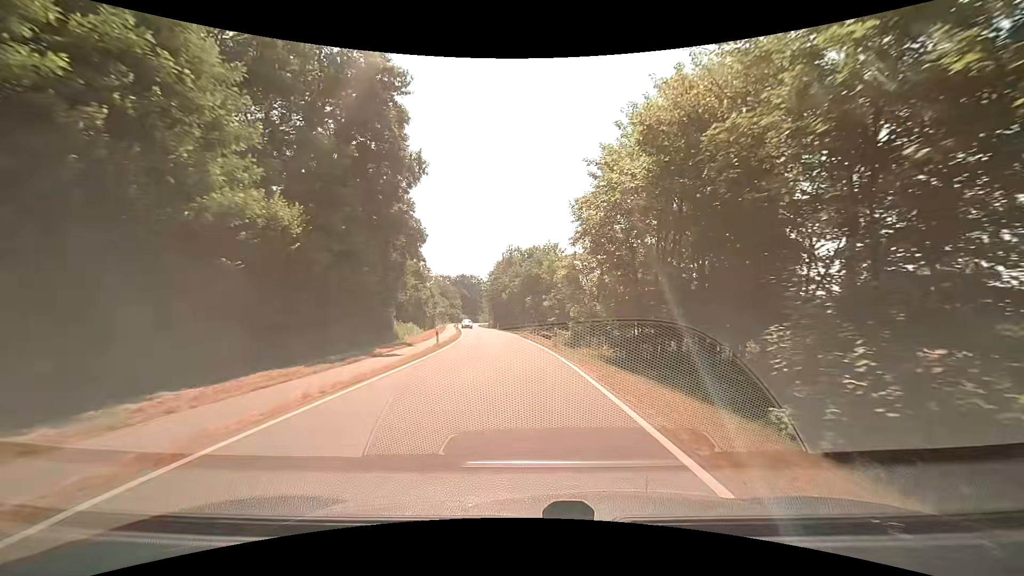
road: tertiary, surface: asphalt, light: Day
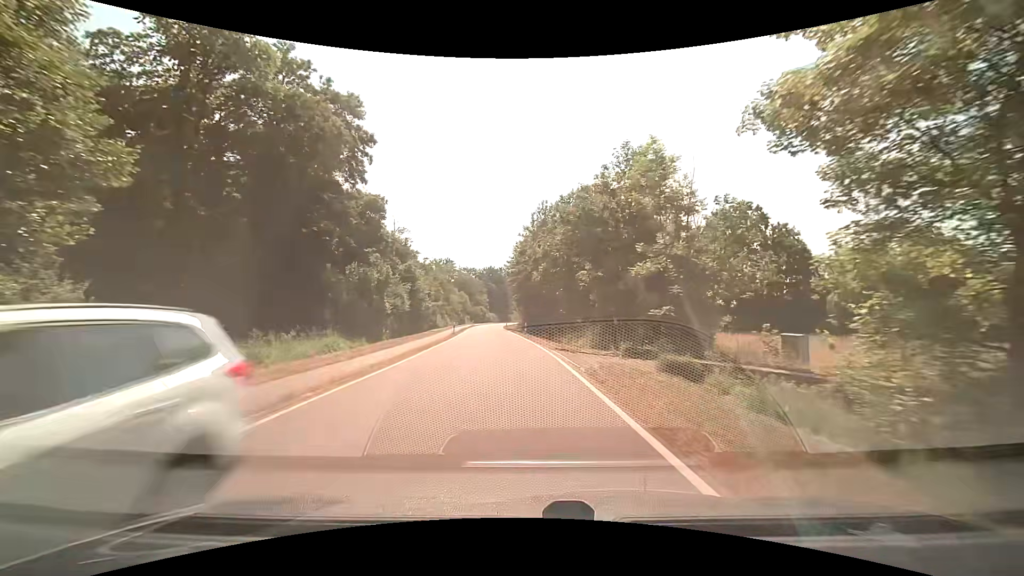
(-1.2, +34.3) m; -4°
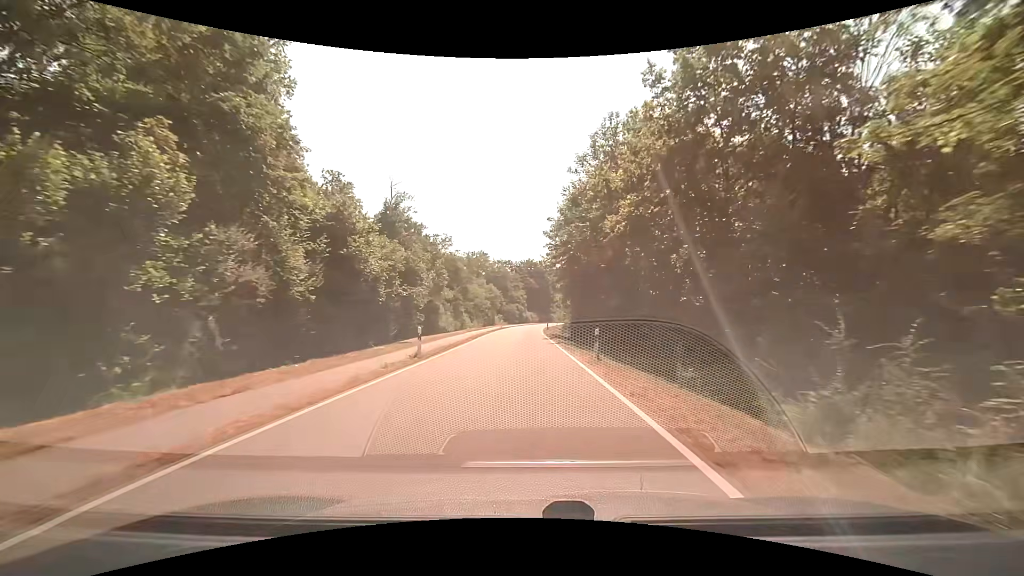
(-1.1, +26.2) m; -5°
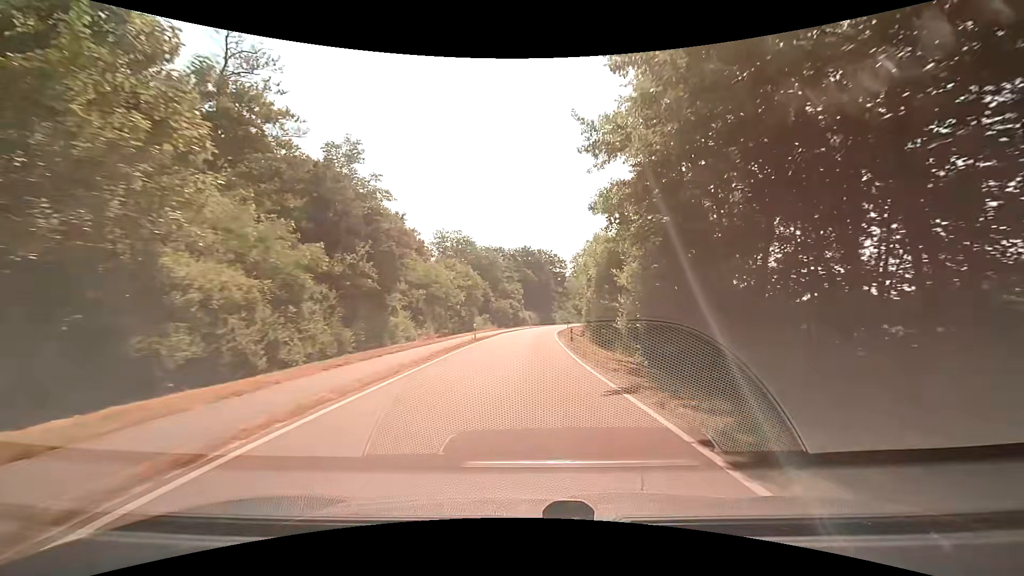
(-0.4, +35.5) m; +1°
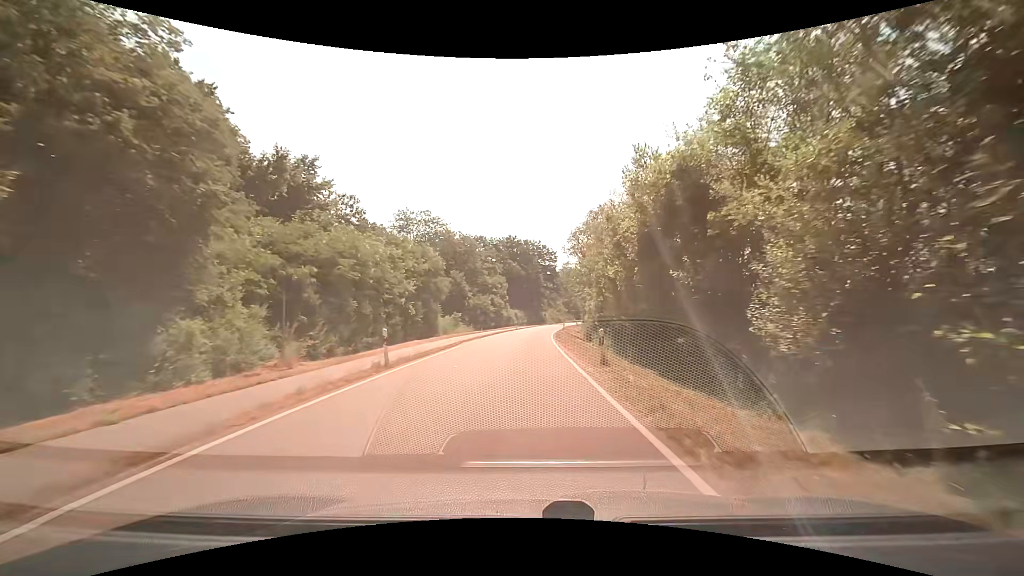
(+0.2, +18.2) m; +1°
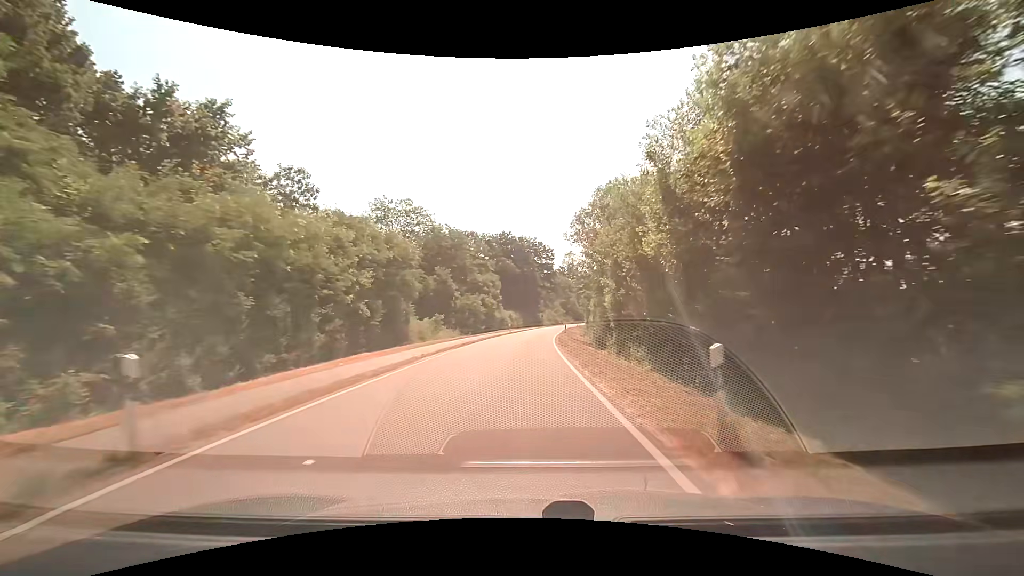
(0.0, +9.2) m; 0°
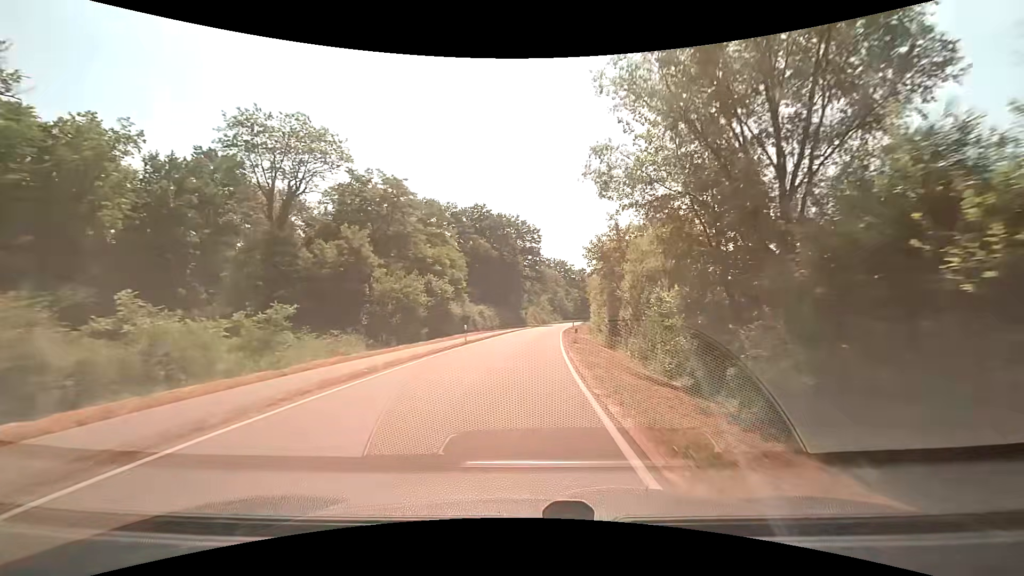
(+0.4, +28.2) m; +2°
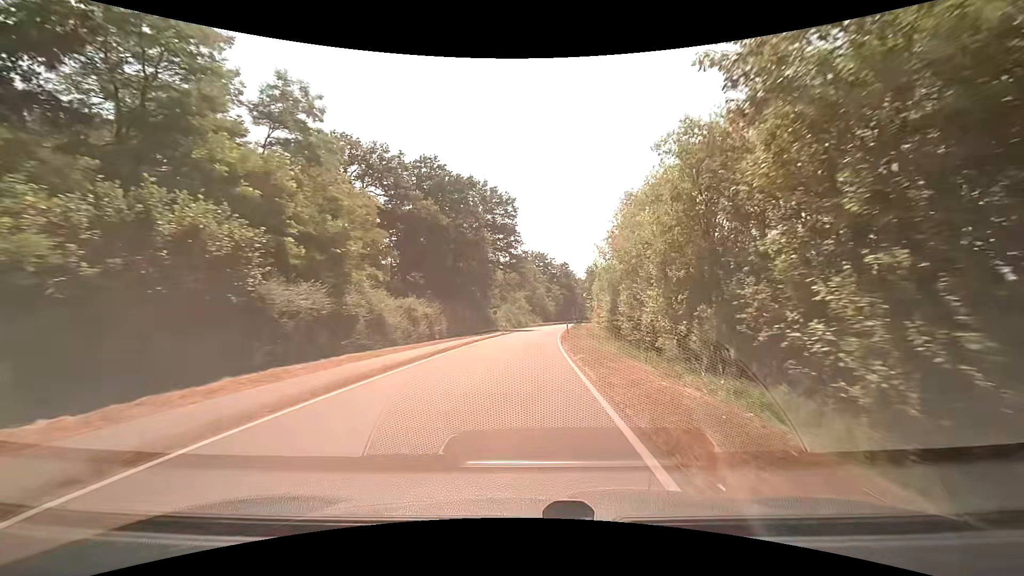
(+0.7, +29.0) m; +3°
(0, +10) (0, +20) (+1, +30) (+1, +40) (+2, +50) (+2, +60) (+3, +70) (+5, +80) (+6, +90) (+7, +100) m
